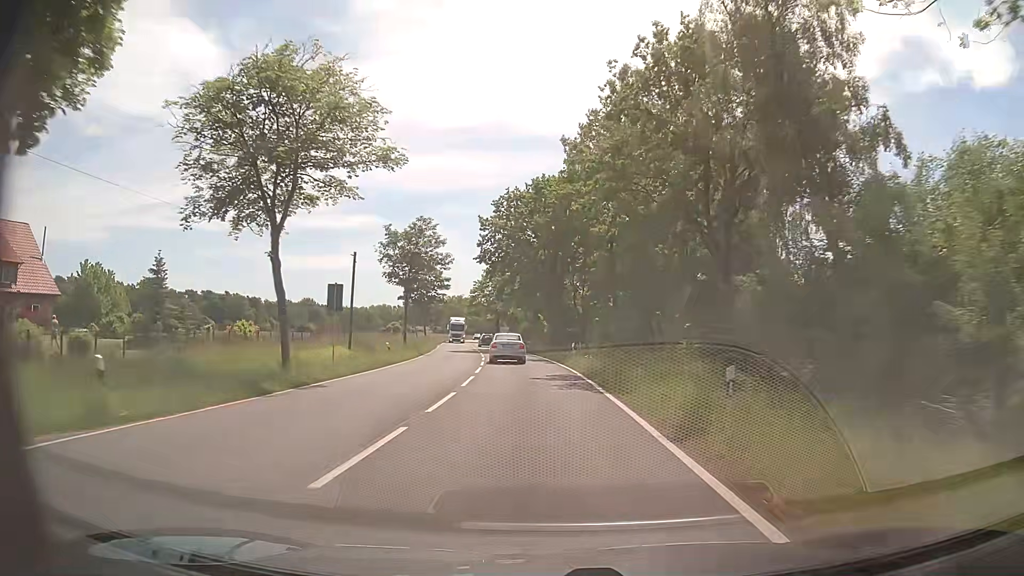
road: tertiary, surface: asphalt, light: Day
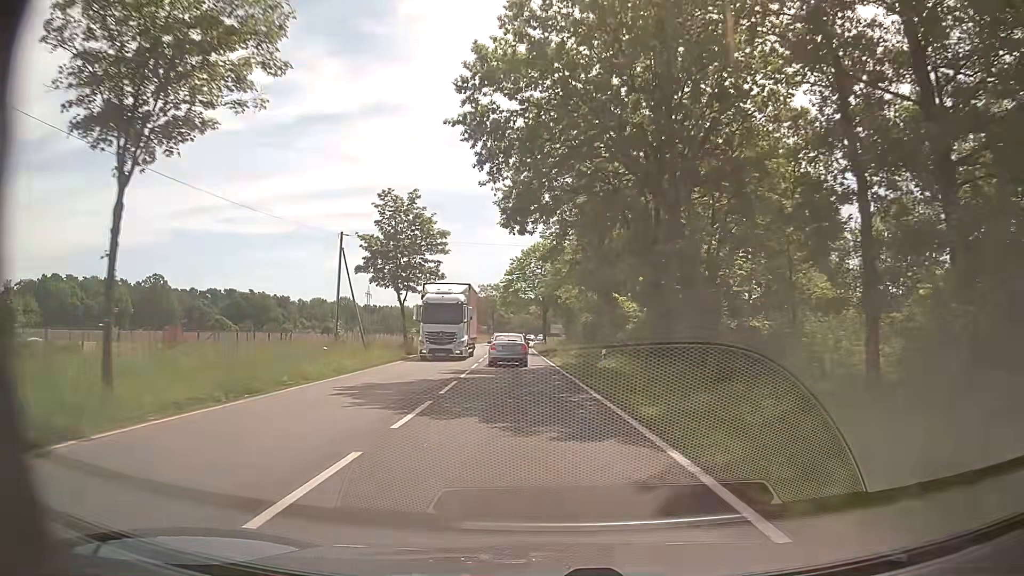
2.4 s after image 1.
(-1.6, +38.6) m; -5°
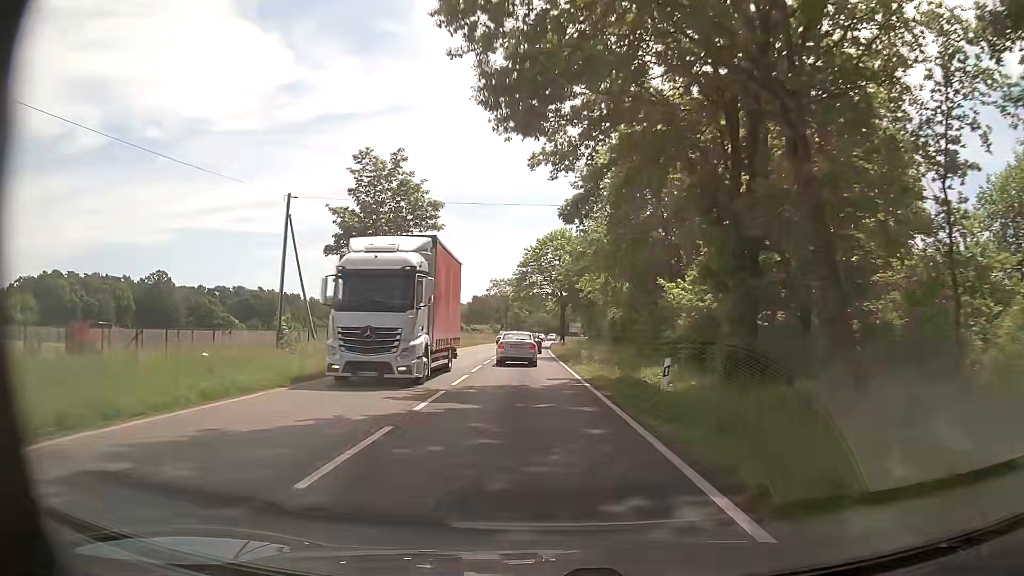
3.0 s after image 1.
(-0.1, +10.1) m; -1°
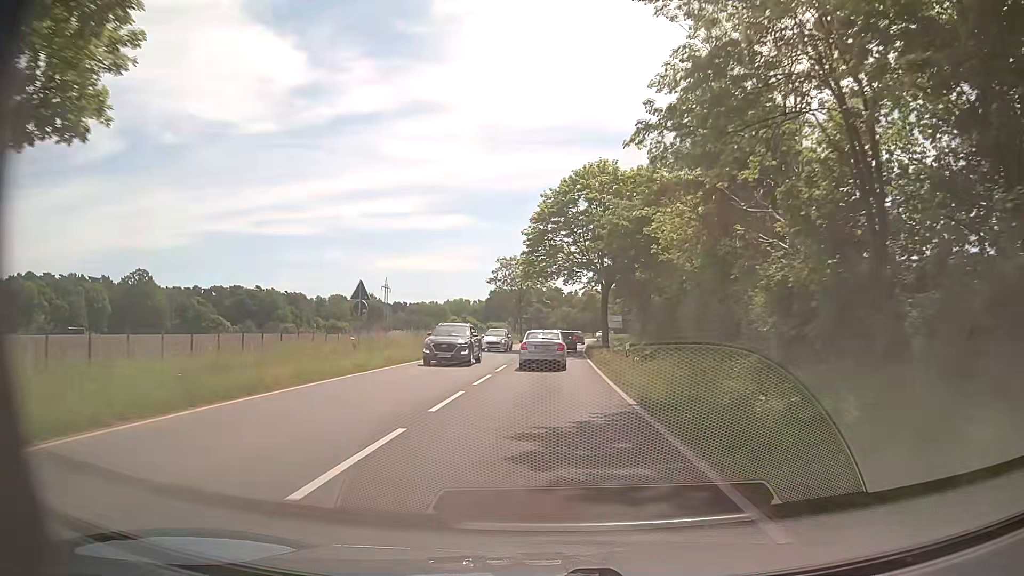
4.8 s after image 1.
(-0.8, +30.6) m; -2°
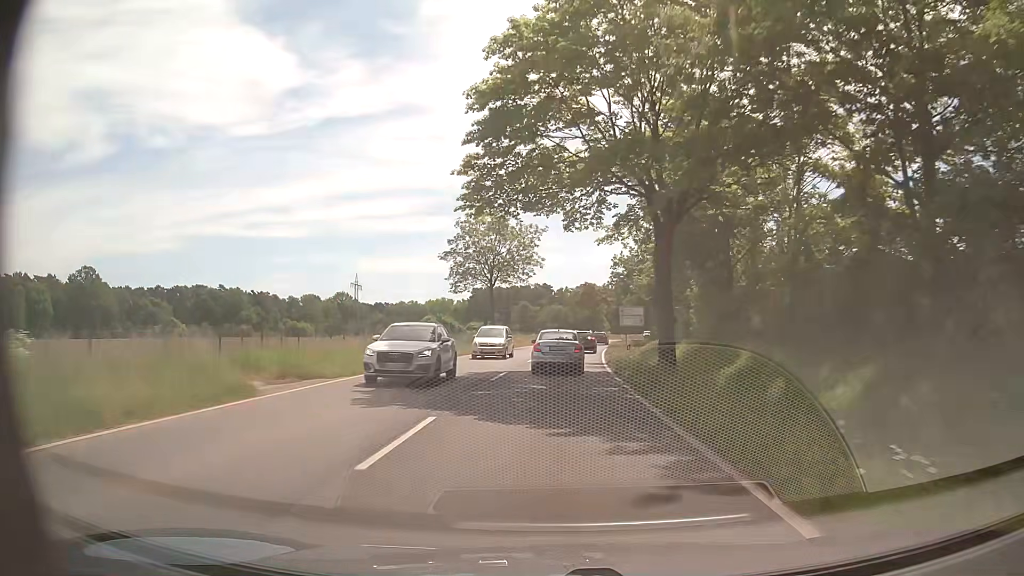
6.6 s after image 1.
(0.0, +28.8) m; +1°
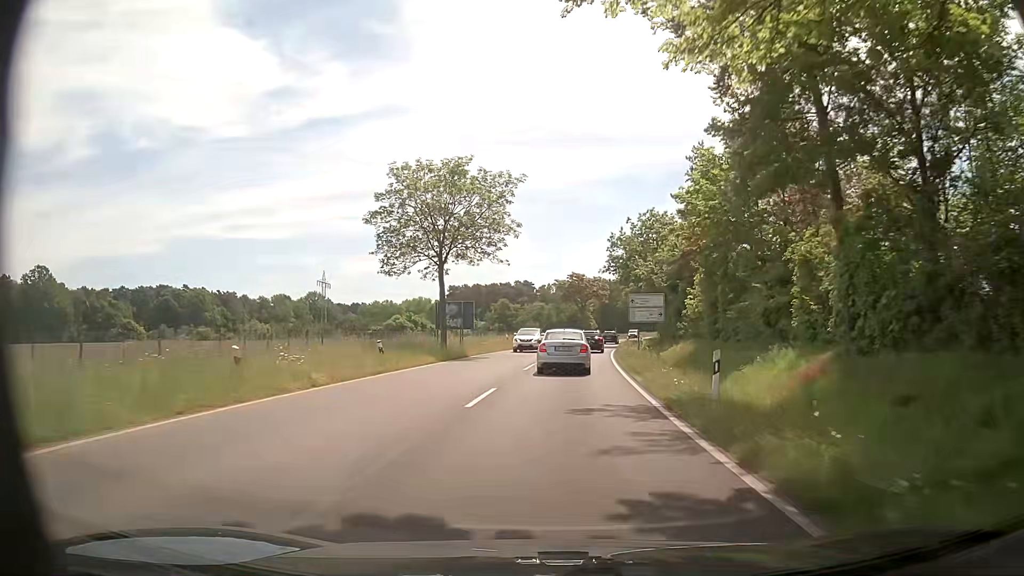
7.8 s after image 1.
(+0.2, +18.3) m; +1°
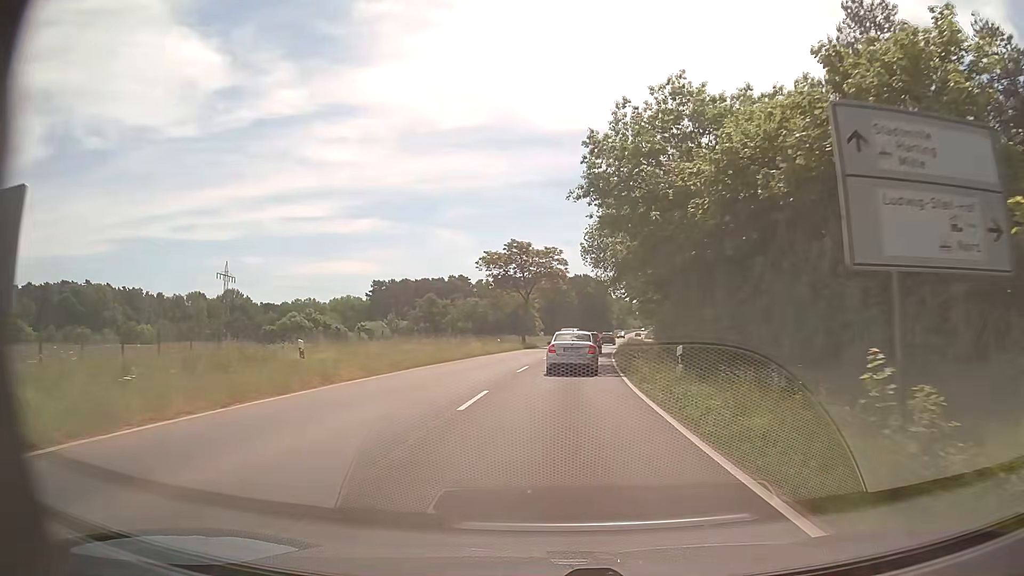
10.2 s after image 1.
(+1.6, +36.2) m; +5°
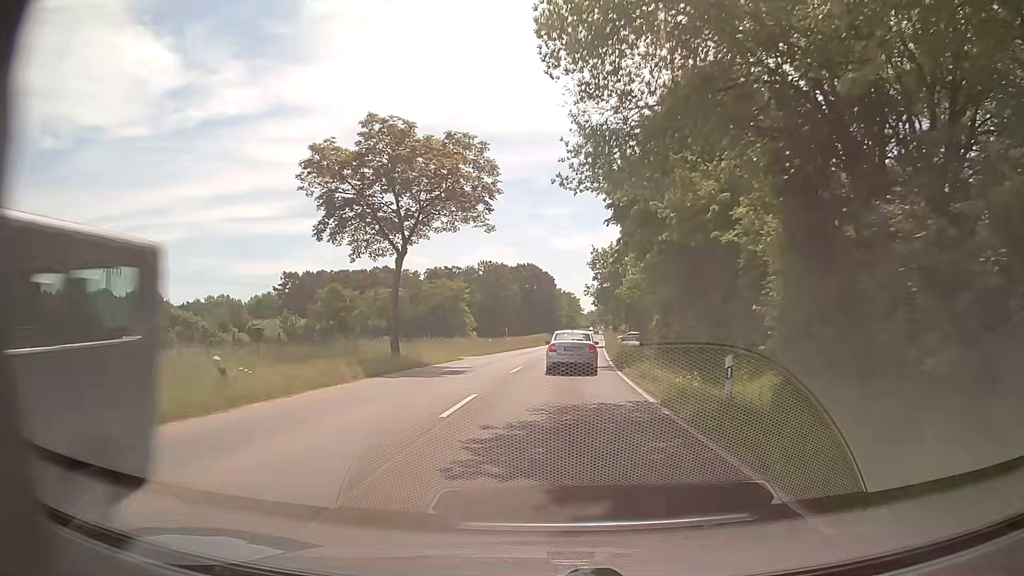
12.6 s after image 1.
(+1.4, +36.9) m; +5°
(0, +10) (0, +20) (+1, +30) (+2, +40) (+2, +50) (+3, +60) (+4, +70) (+5, +80) (+6, +90) (+7, +100) m
